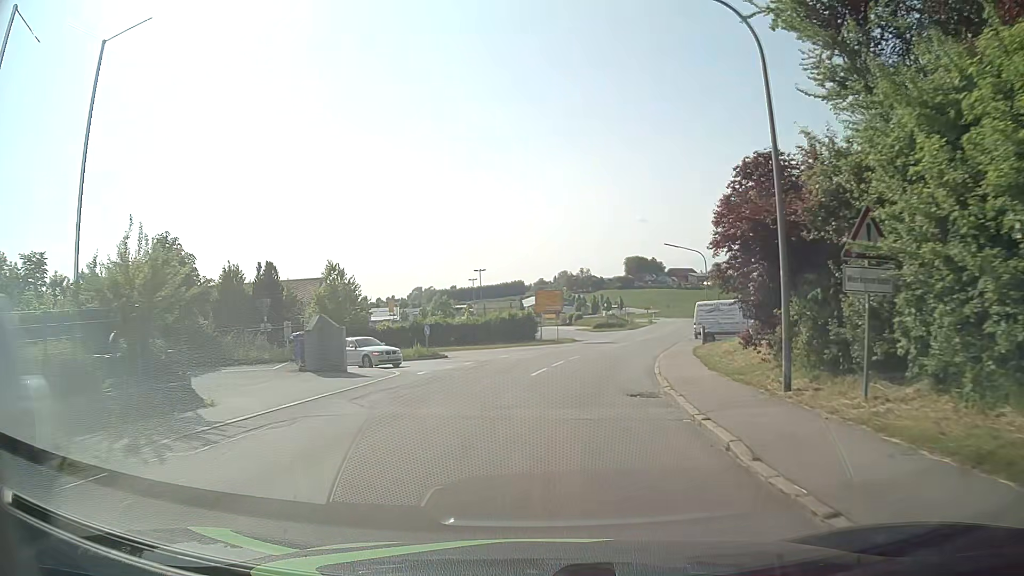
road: tertiary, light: Day
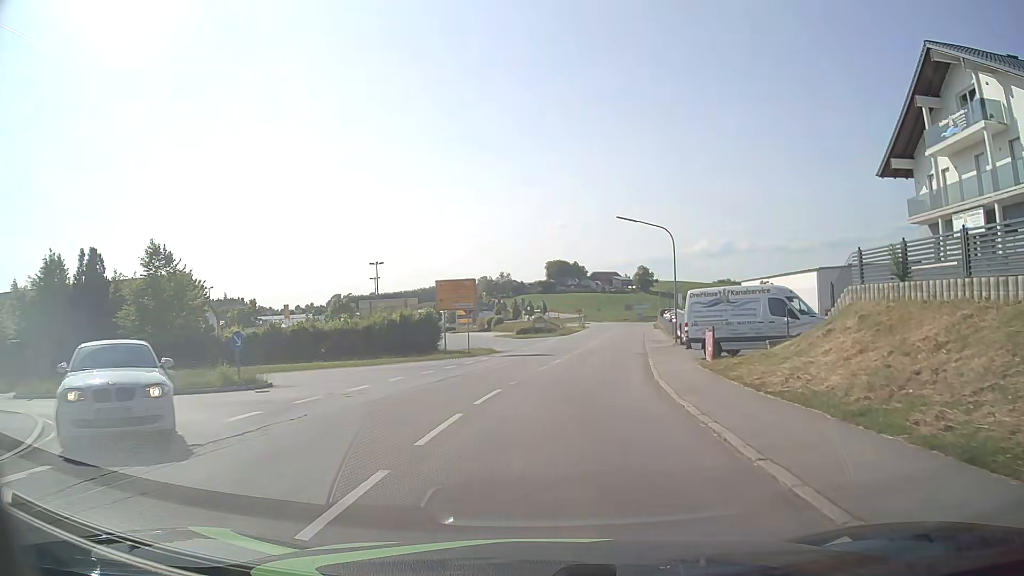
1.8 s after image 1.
(+0.8, +15.5) m; +7°
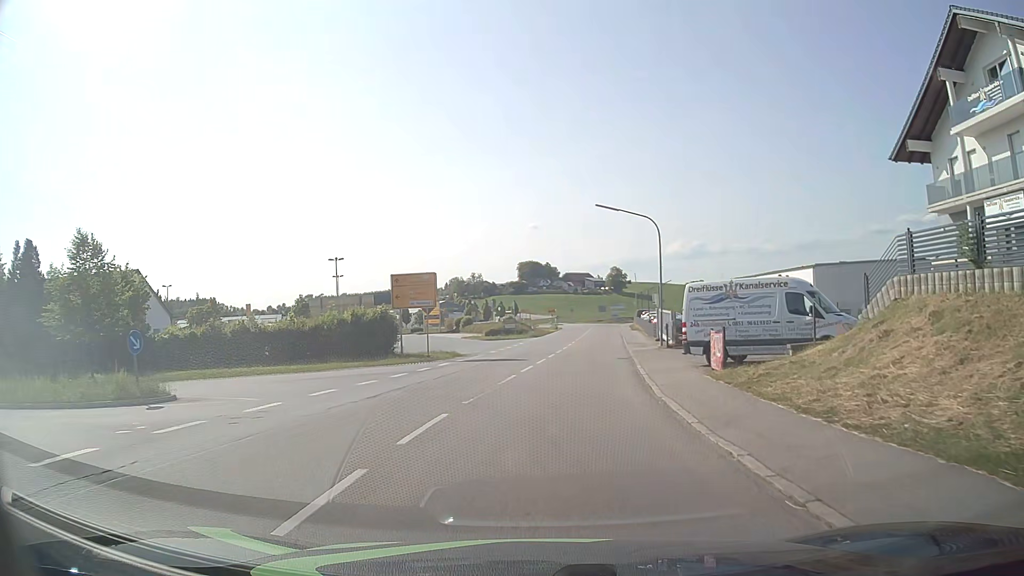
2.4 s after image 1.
(0.0, +4.4) m; +3°
